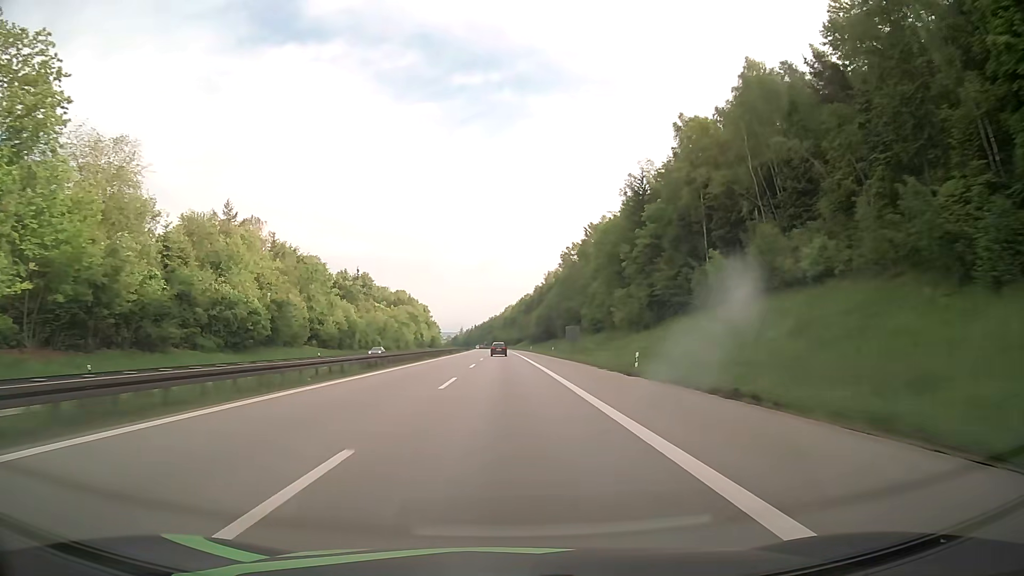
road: motorway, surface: asphalt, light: Day
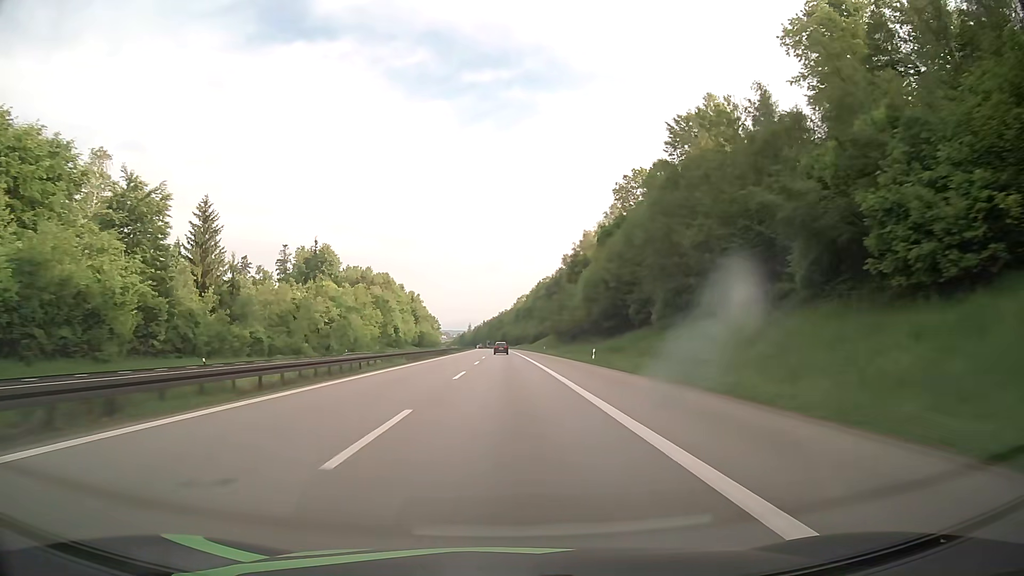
(-0.6, +84.8) m; -1°
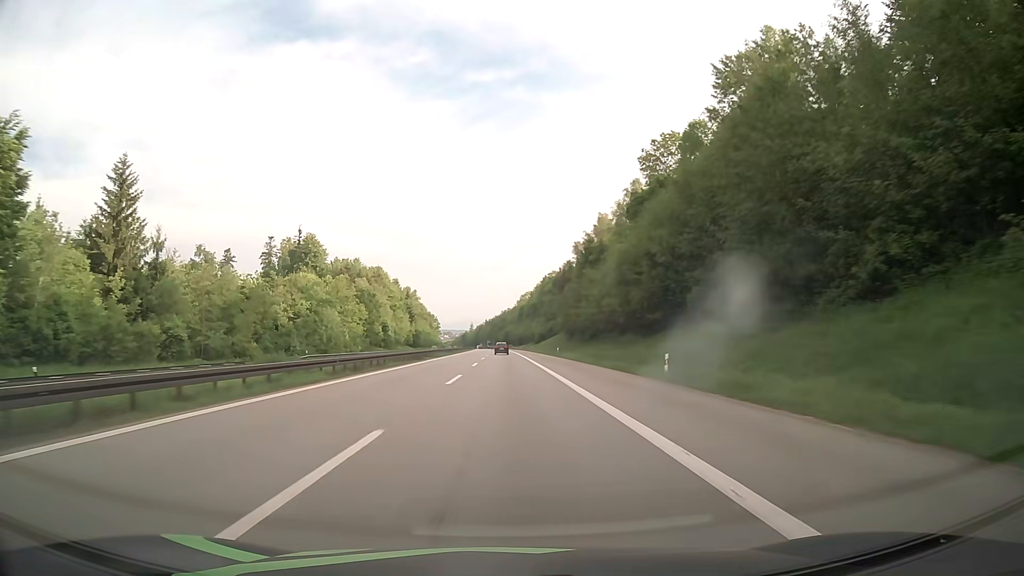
(-0.1, +21.2) m; 0°
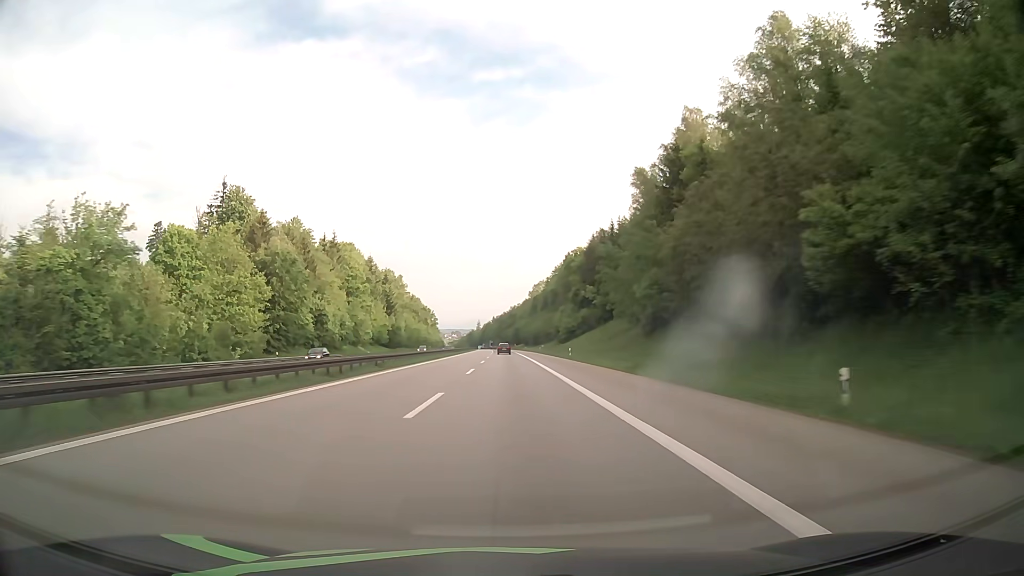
(-0.4, +63.9) m; -1°
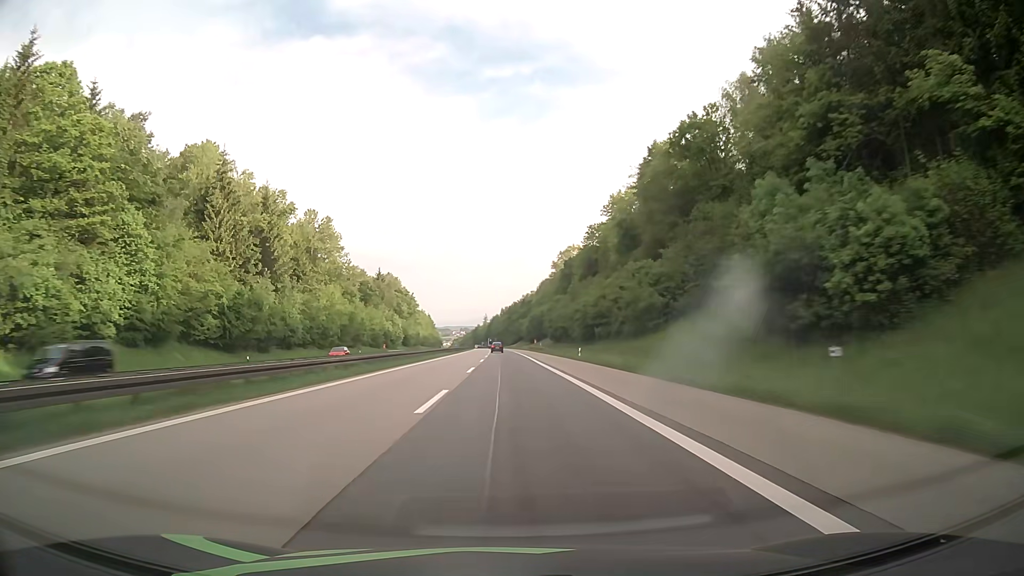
(-0.8, +107.0) m; -1°
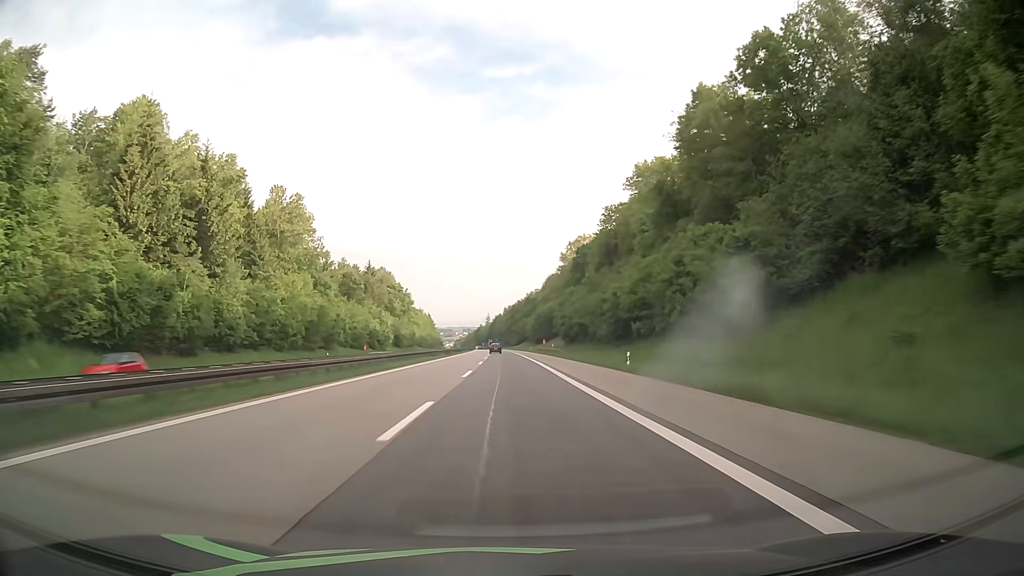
(-0.1, +21.5) m; 0°
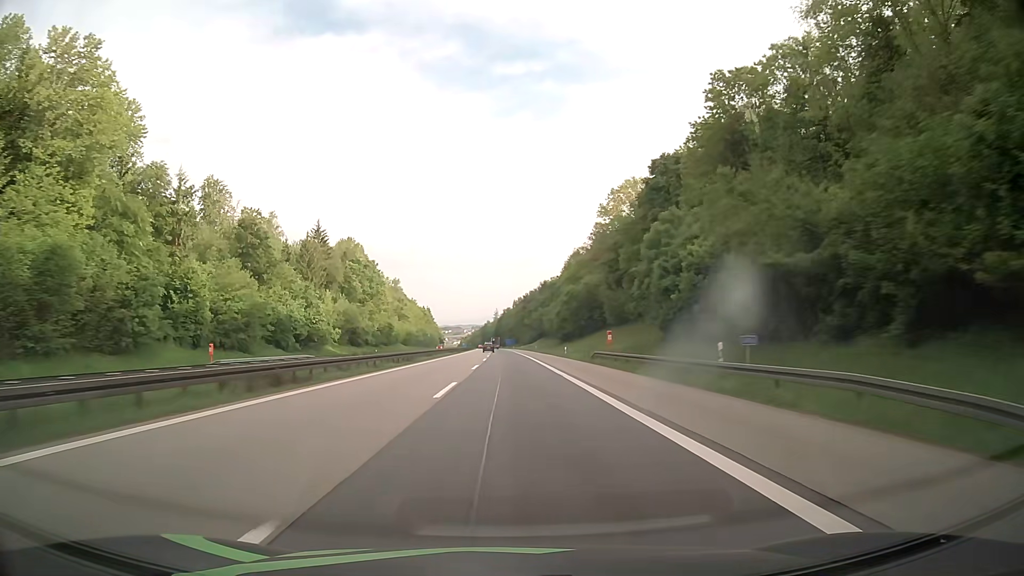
(-0.2, +64.6) m; -1°
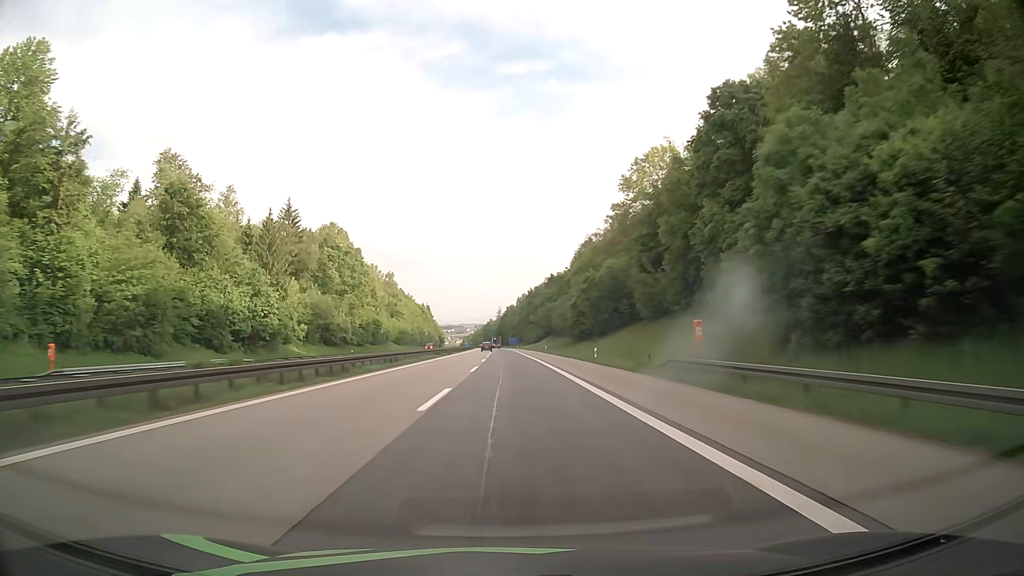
(0.0, +21.6) m; 0°
(0, +10) (0, +20) (0, +30) (0, +40) (0, +50) (0, +60) (0, +70) (-1, +80) (-1, +90) (-1, +100) m
